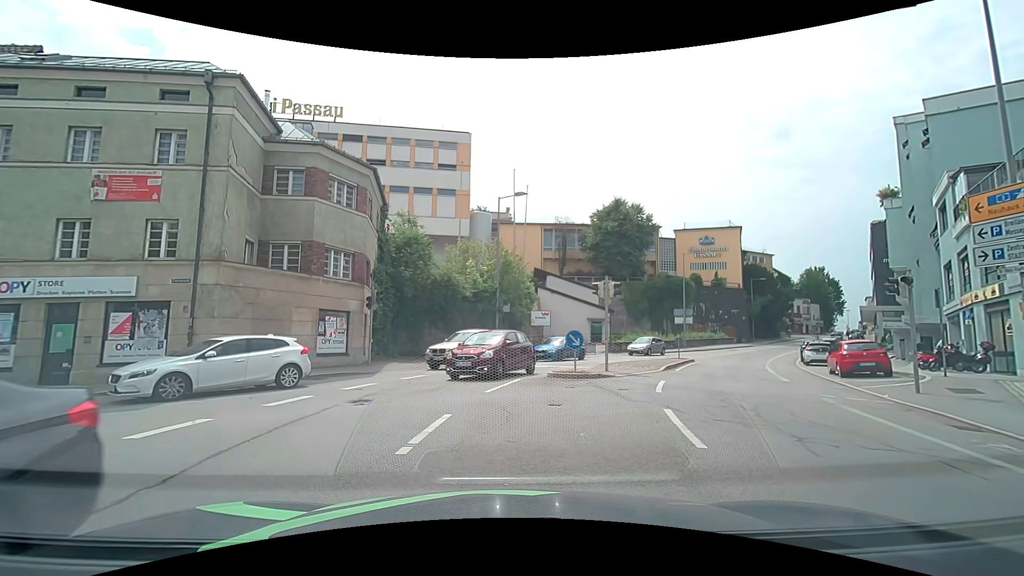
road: residential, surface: asphalt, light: Day
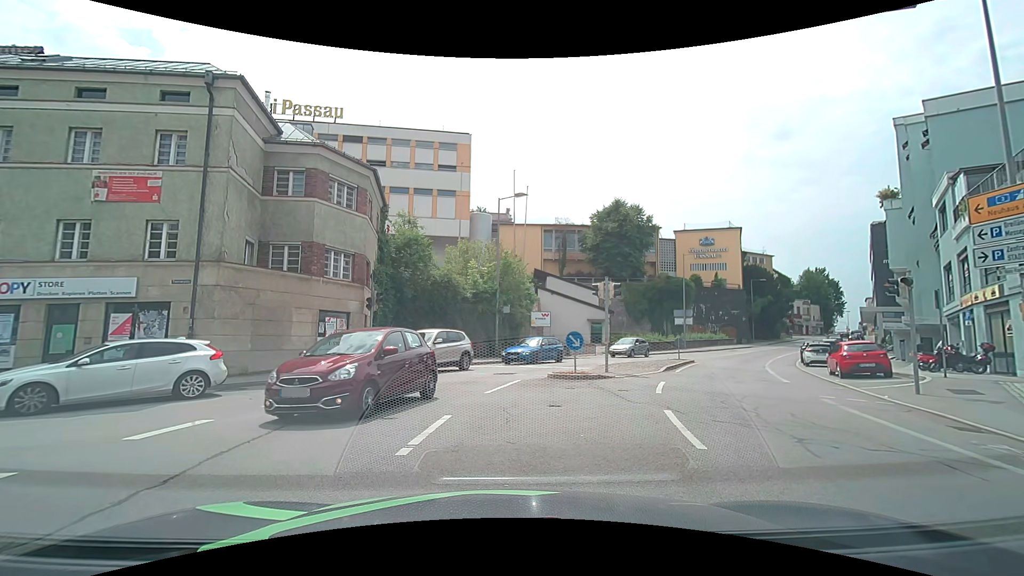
(0.0, 0.0) m; 0°
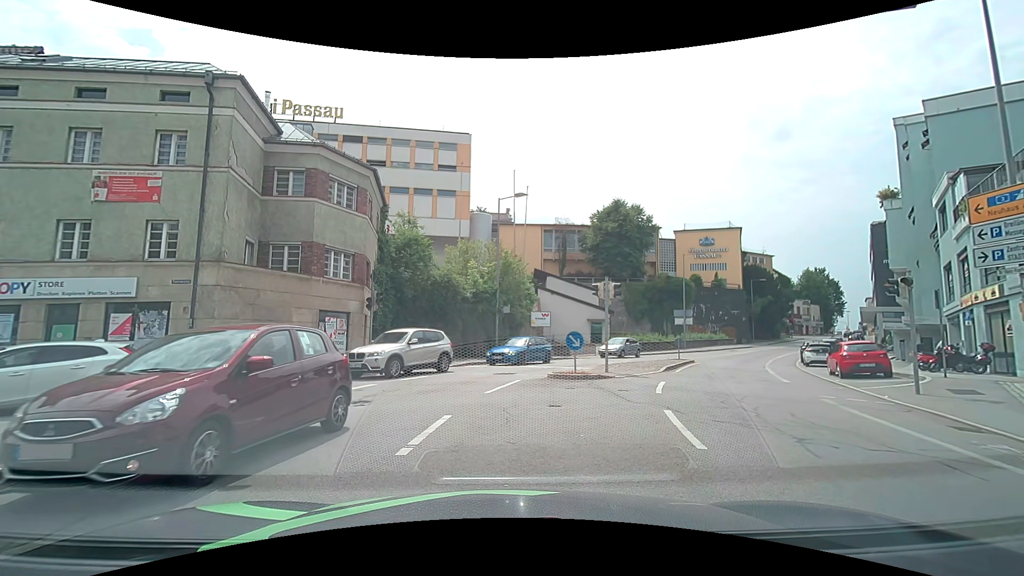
(0.0, 0.0) m; 0°
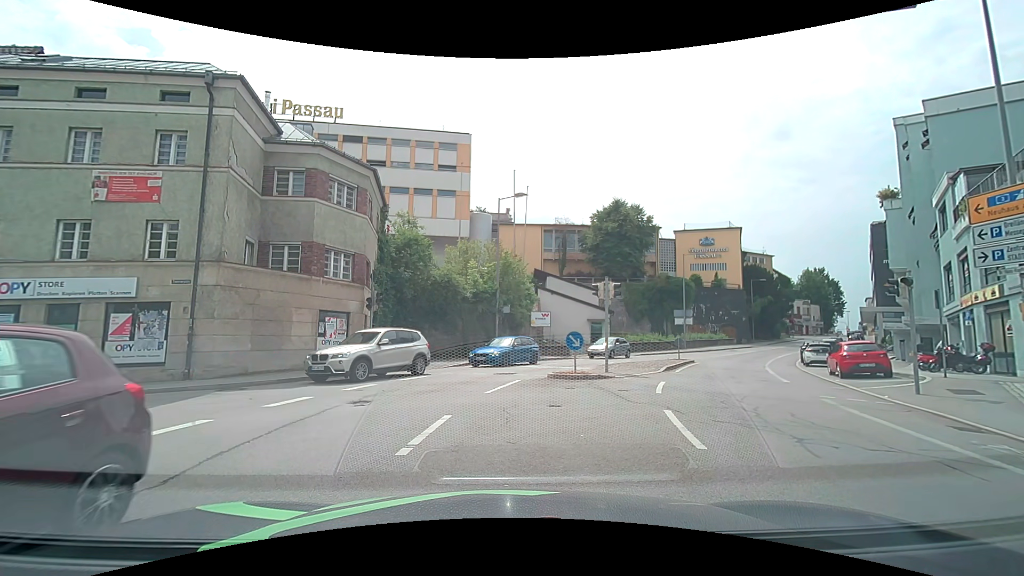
(0.0, 0.0) m; 0°
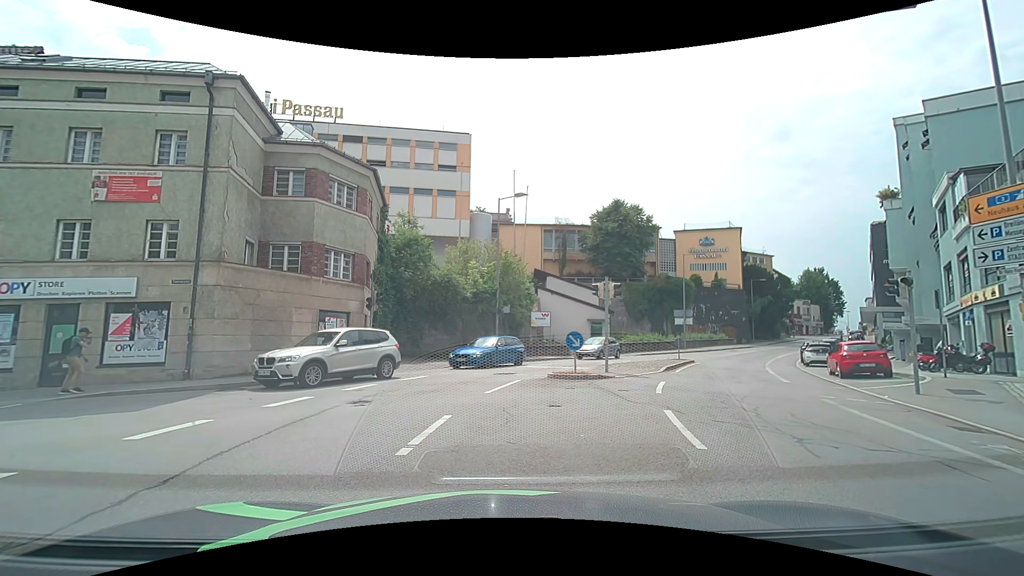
(0.0, 0.0) m; 0°
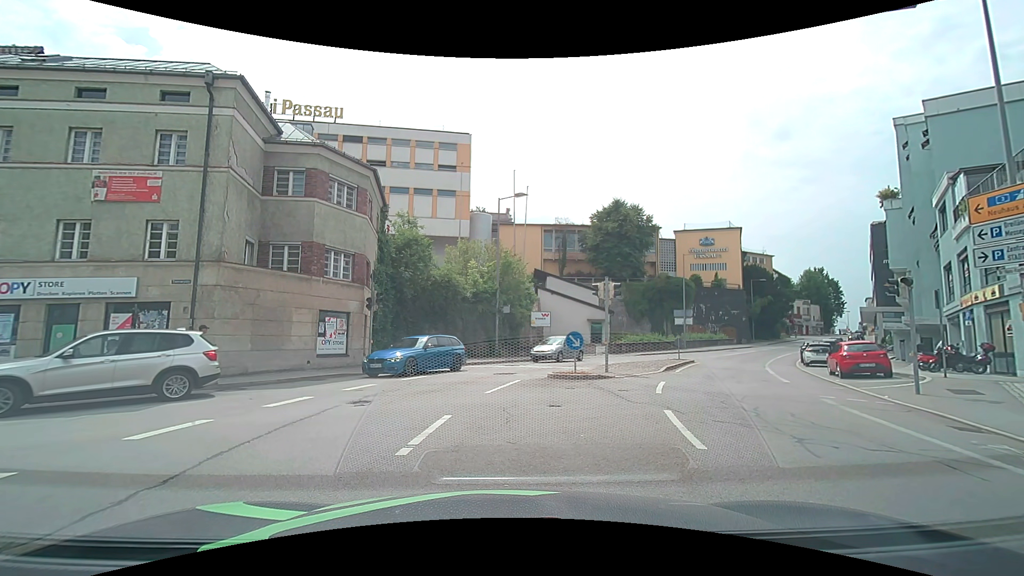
(0.0, 0.0) m; 0°
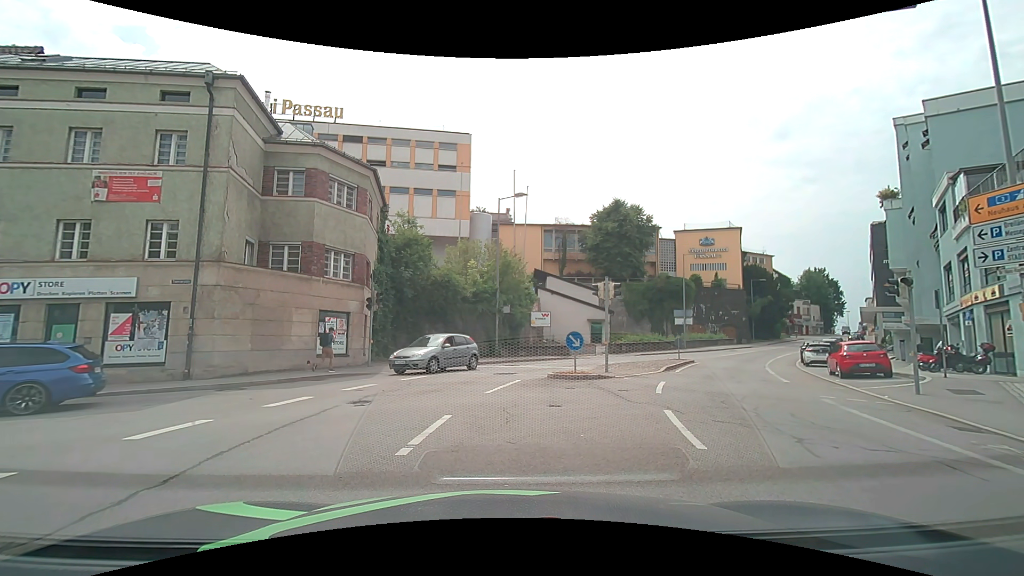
(0.0, 0.0) m; 0°
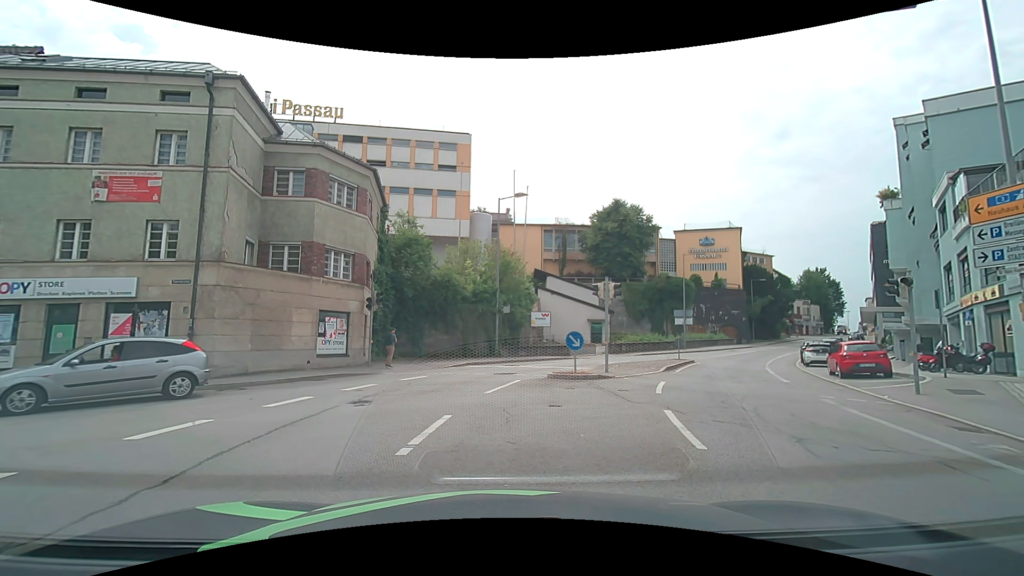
(0.0, 0.0) m; 0°
